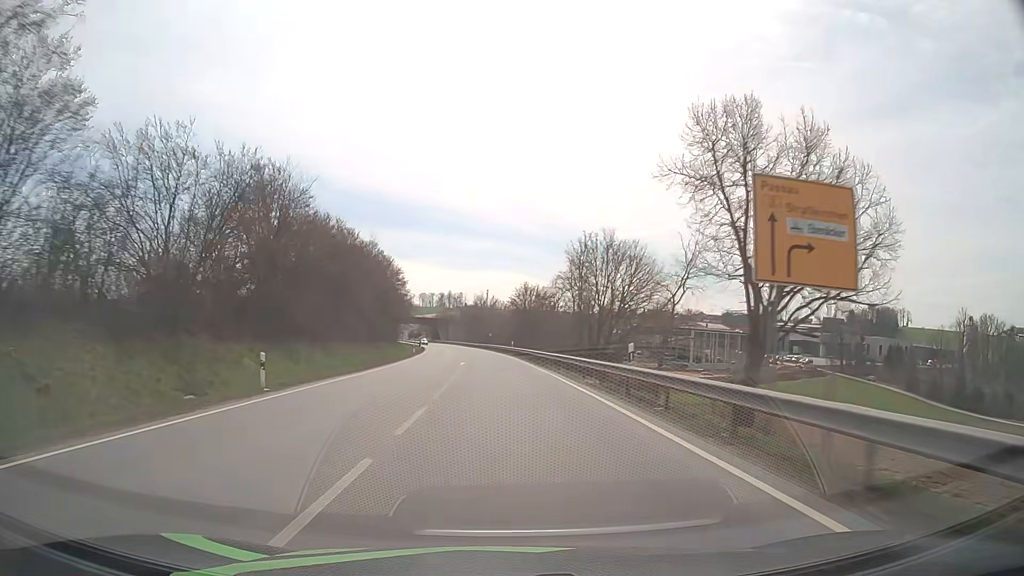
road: primary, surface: asphalt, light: Day
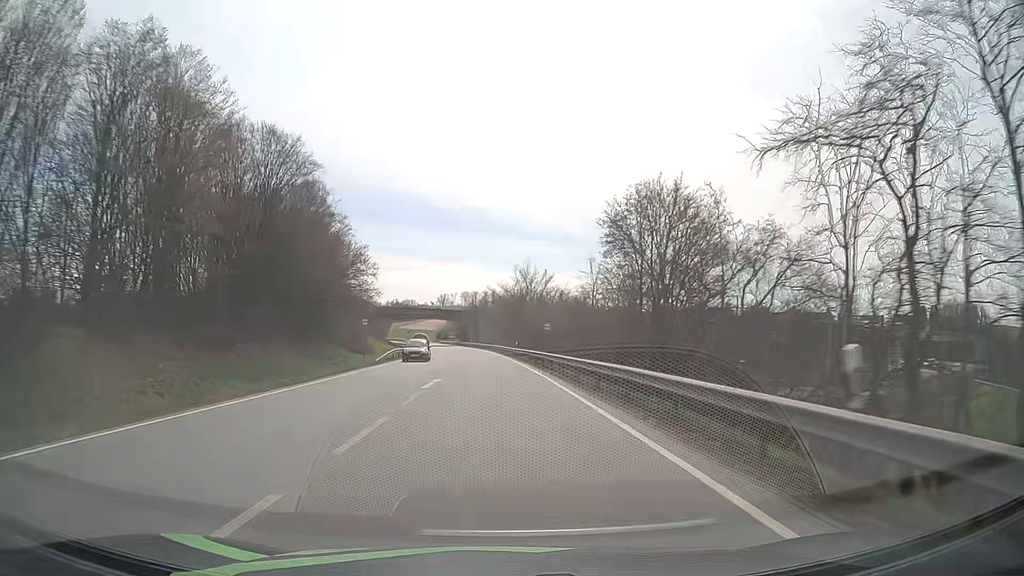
(-2.0, +62.2) m; -4°
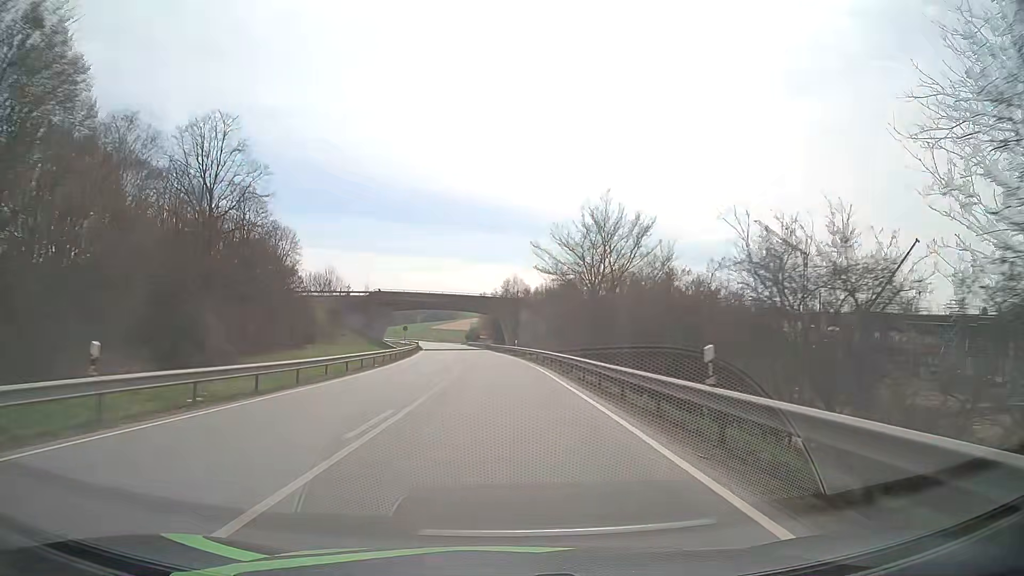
(-1.5, +46.6) m; -4°
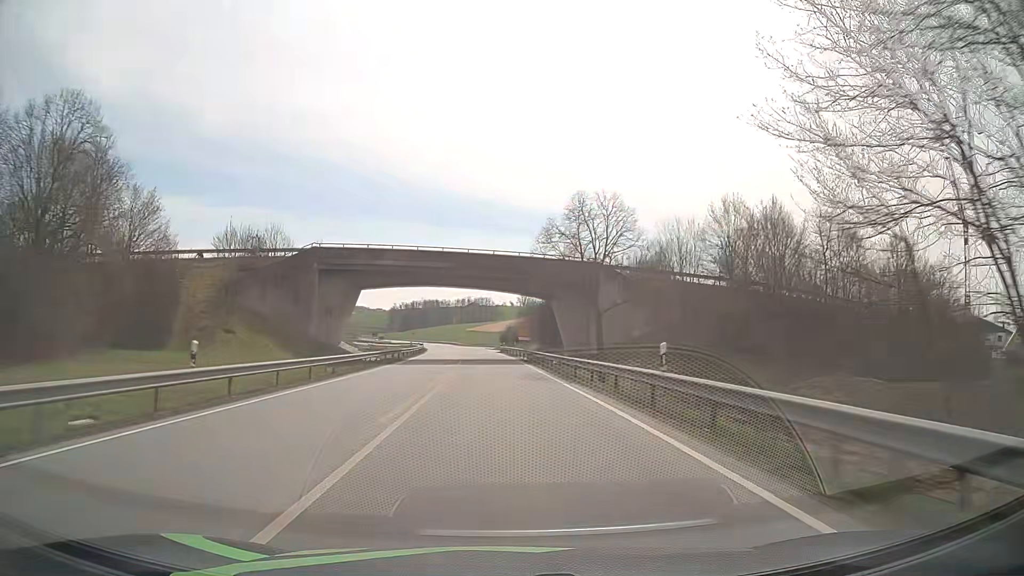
(-1.4, +46.7) m; -3°
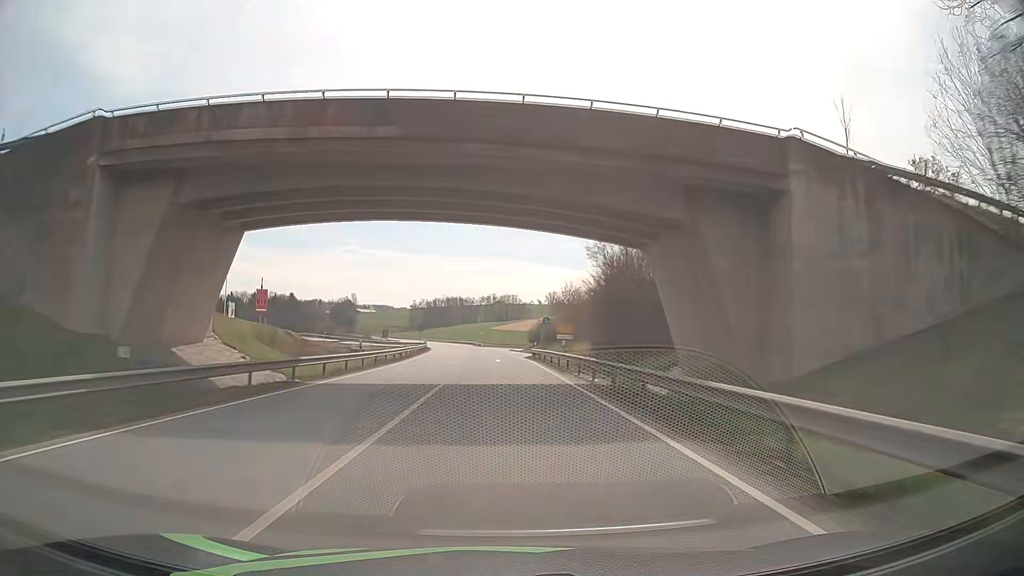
(-0.6, +31.1) m; -2°
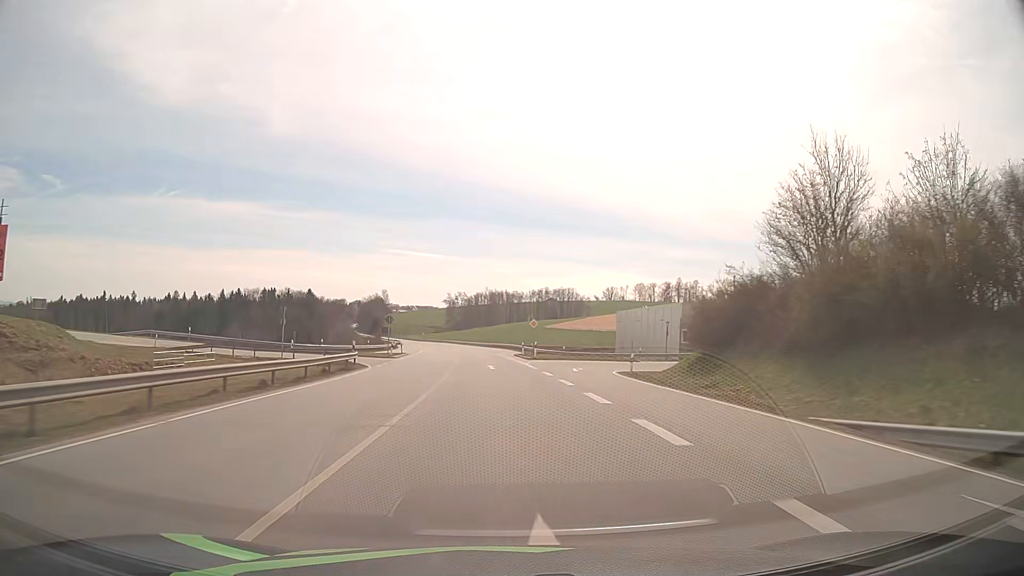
(-2.5, +78.0) m; -4°
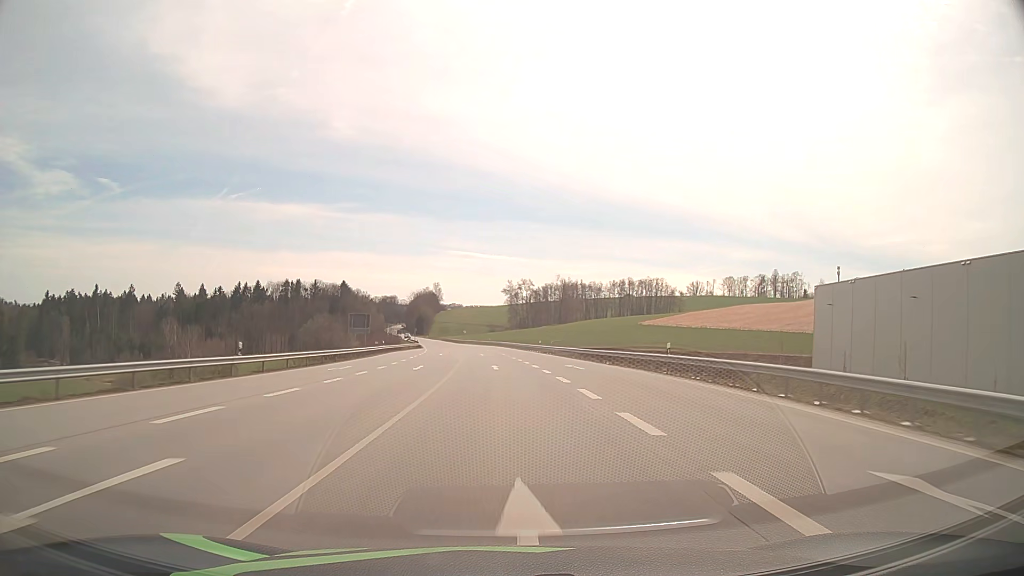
(-4.0, +78.3) m; -6°
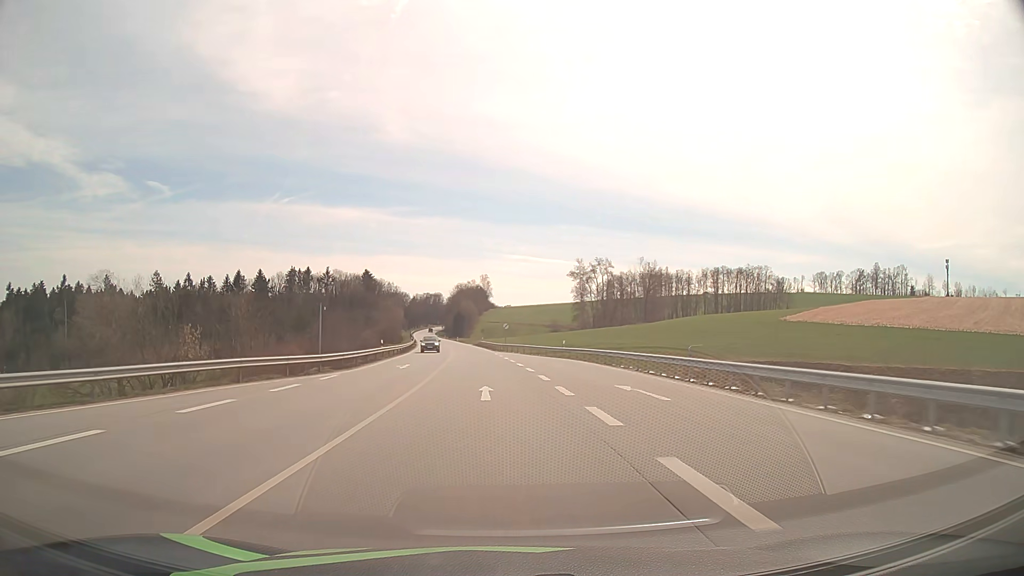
(-3.1, +76.7) m; -5°
(0, +10) (0, +20) (-1, +30) (-1, +40) (-2, +50) (-3, +60) (-4, +70) (-5, +80) (-6, +90) (-7, +100) m
